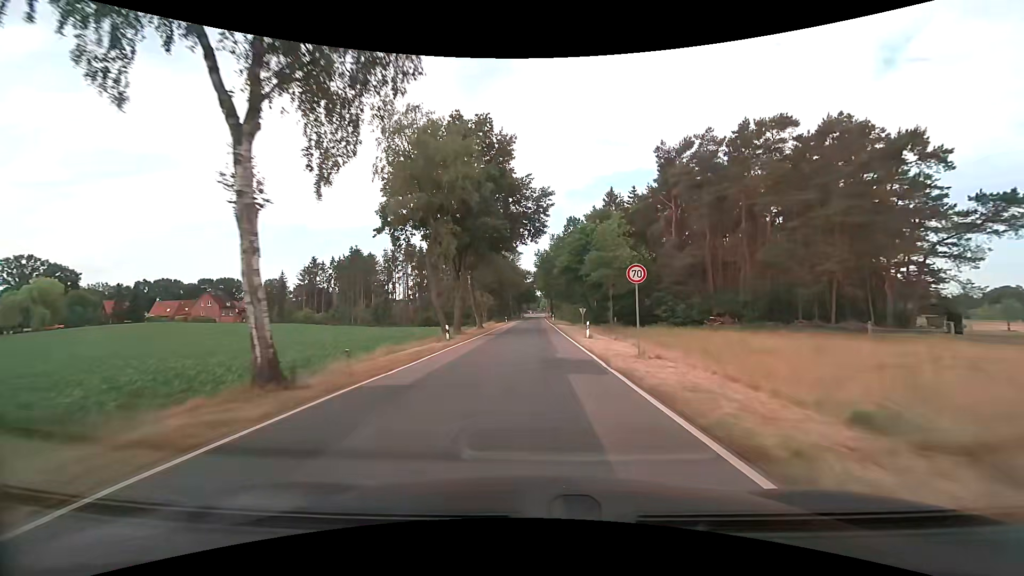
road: tertiary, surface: asphalt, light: Day
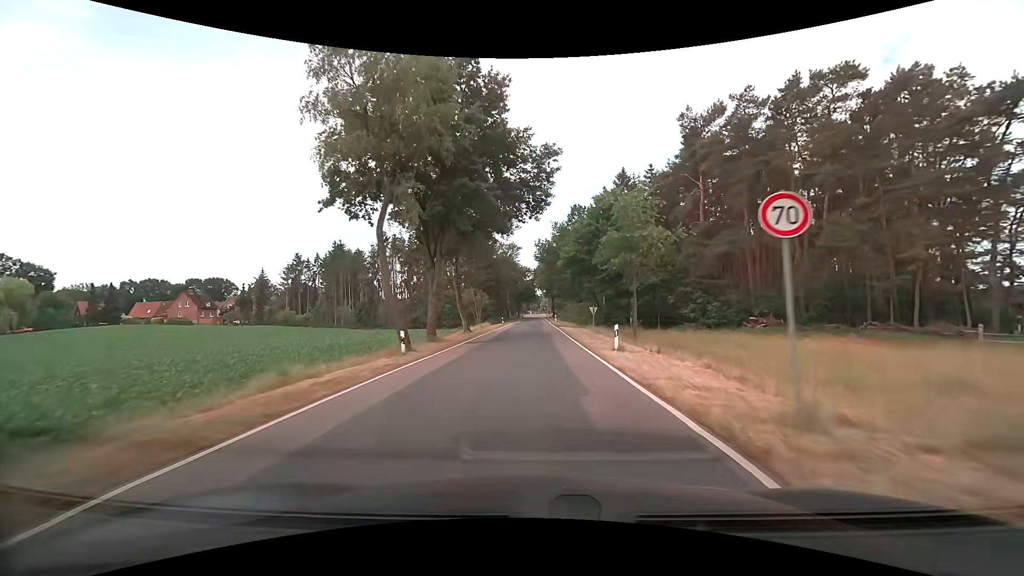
(0.0, +9.4) m; 0°
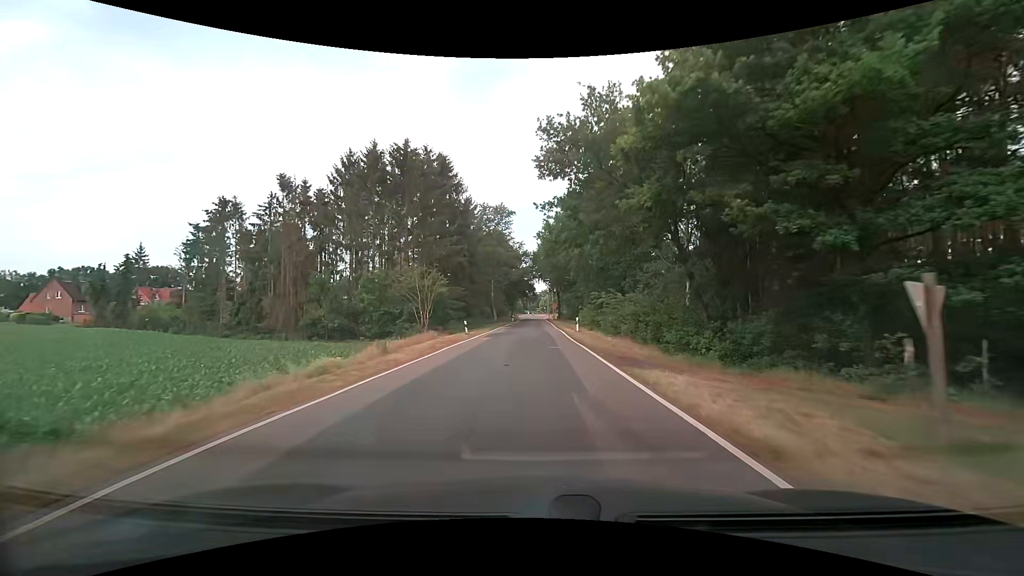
(+0.2, +36.9) m; 0°
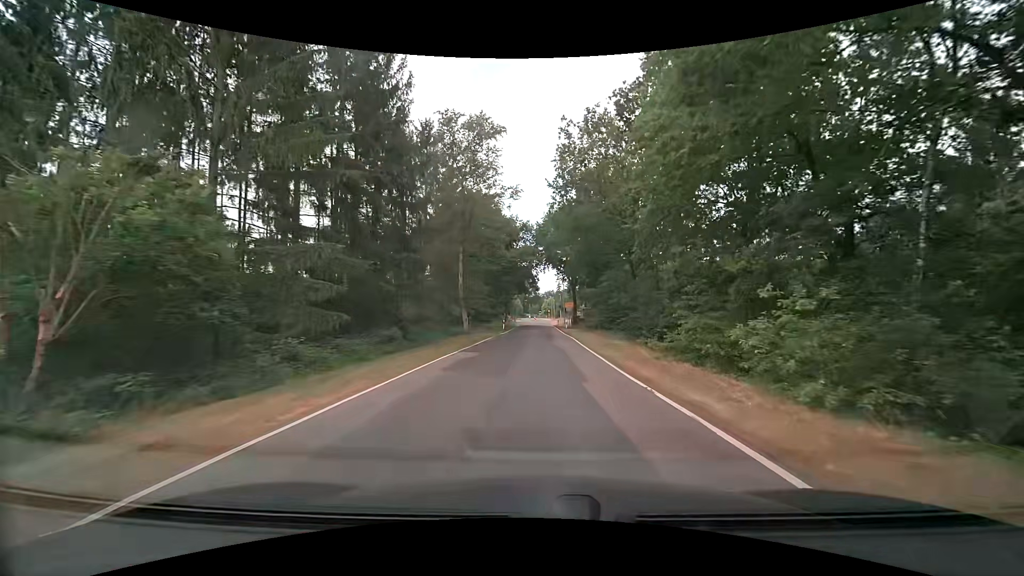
(+0.1, +31.4) m; 0°
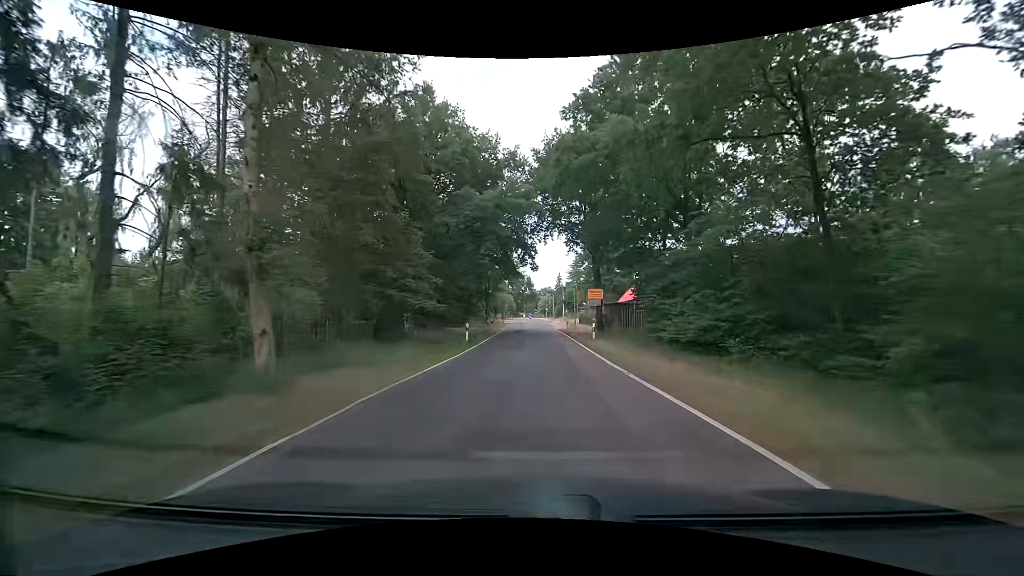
(+0.2, +26.8) m; 0°
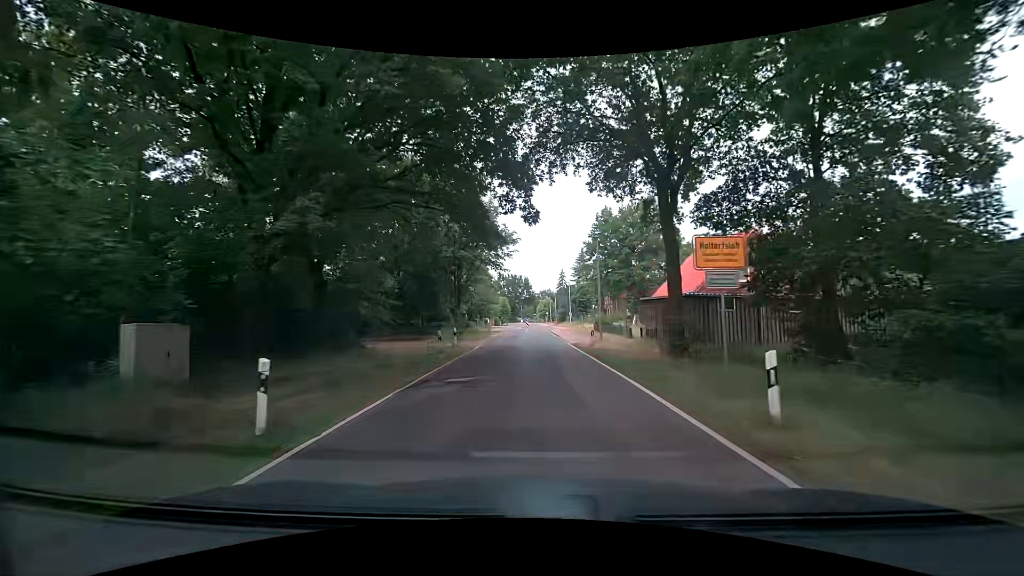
(+0.3, +20.0) m; +1°
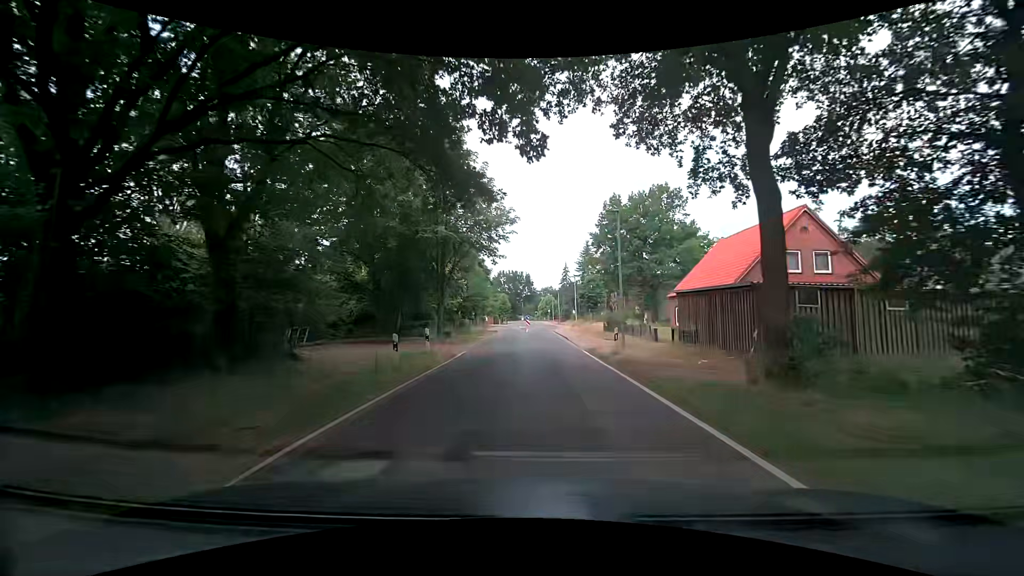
(0.0, +6.7) m; 0°
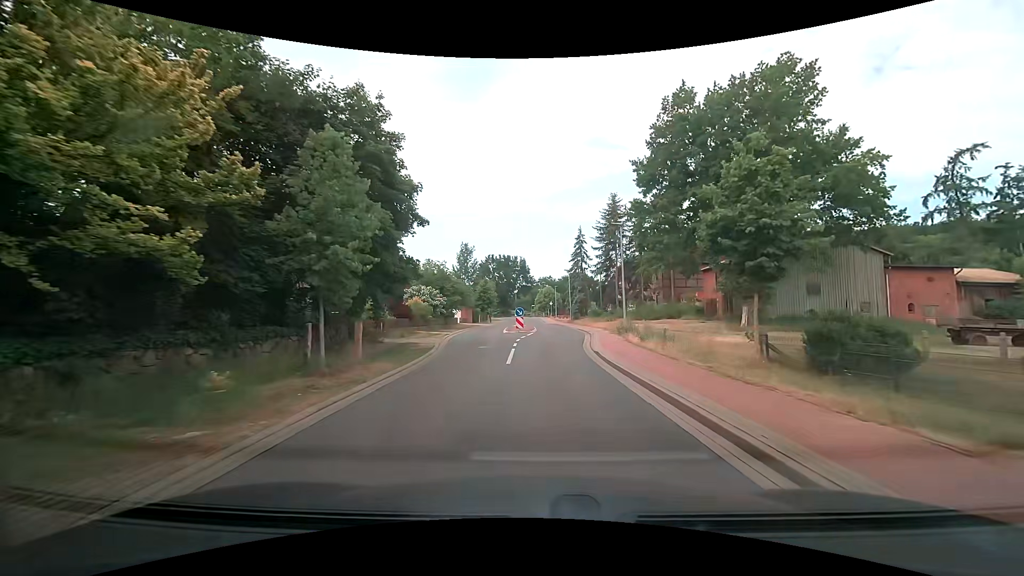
(+0.1, +33.6) m; +1°
(0, +10) (+1, +20) (+2, +30) (+2, +40) (+2, +50) (+1, +60) (0, +70) (0, +80) (0, +90) (-1, +100) m
